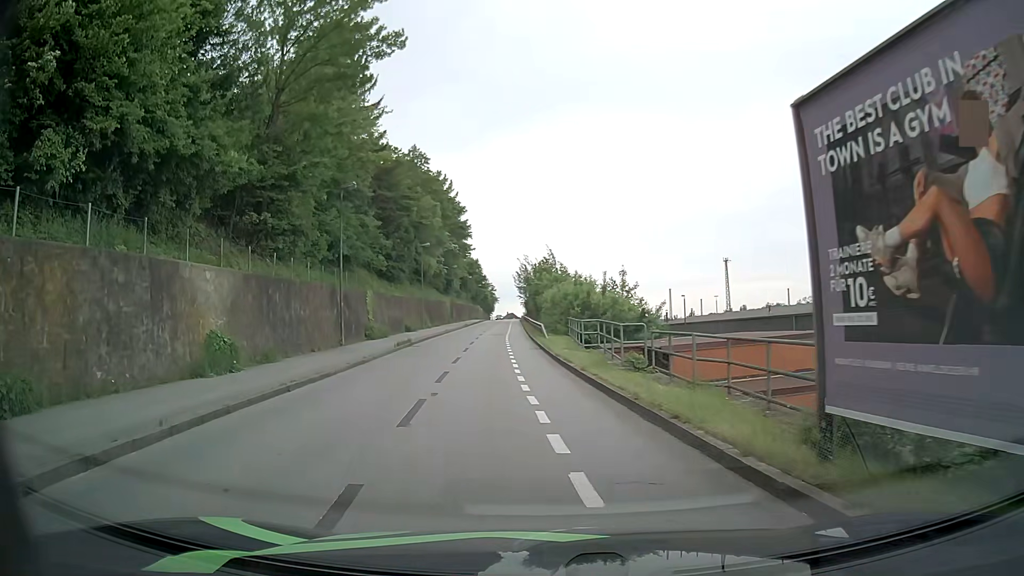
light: Day
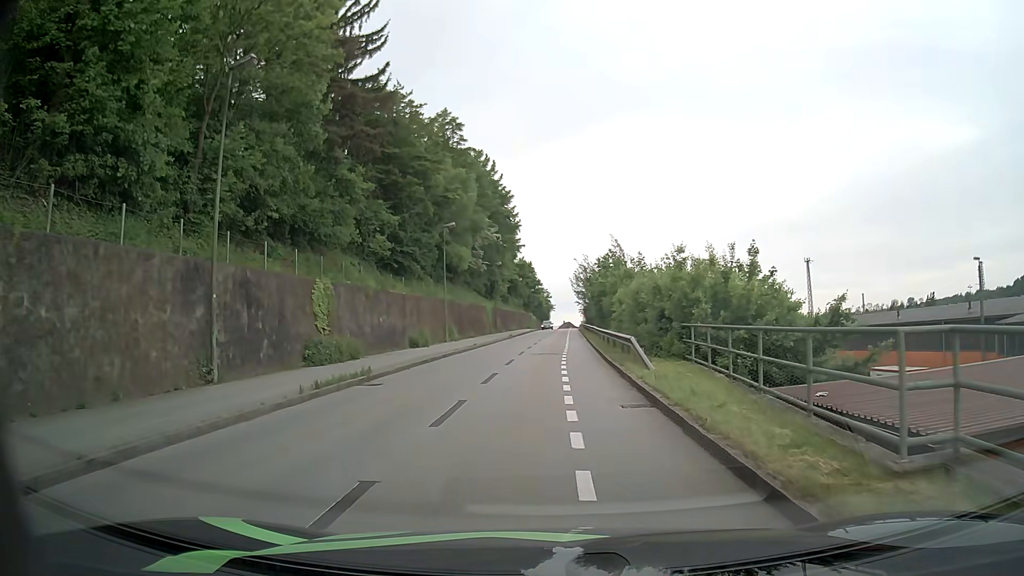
(-0.8, +18.0) m; -4°
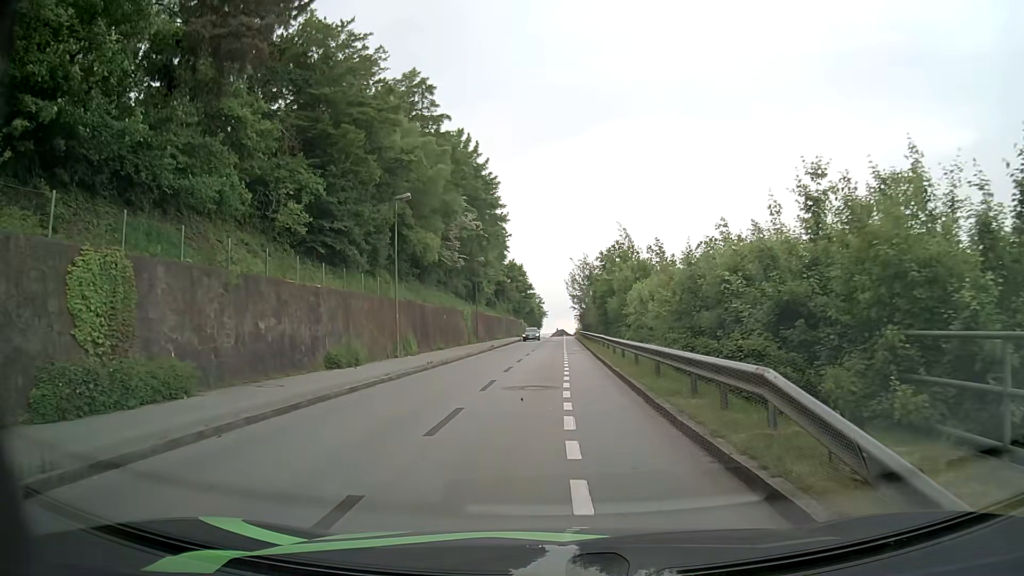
(0.0, +12.5) m; 0°
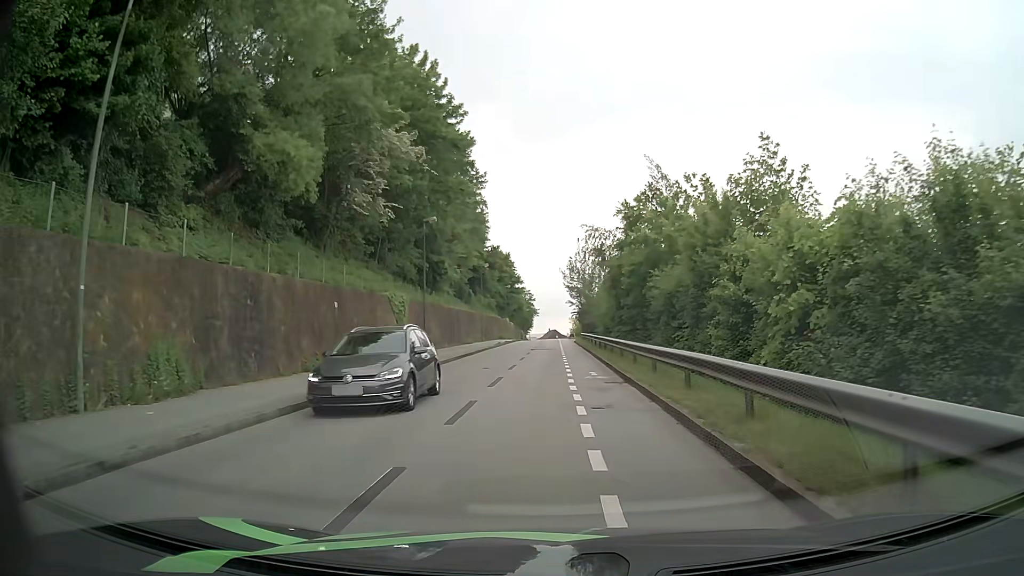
(+0.5, +23.0) m; +1°
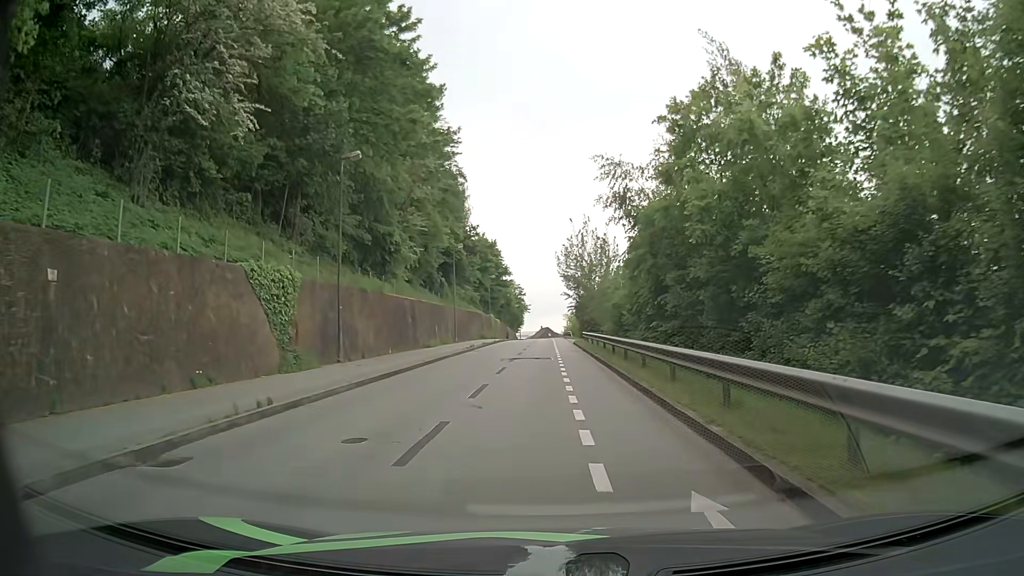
(+0.2, +15.2) m; +1°
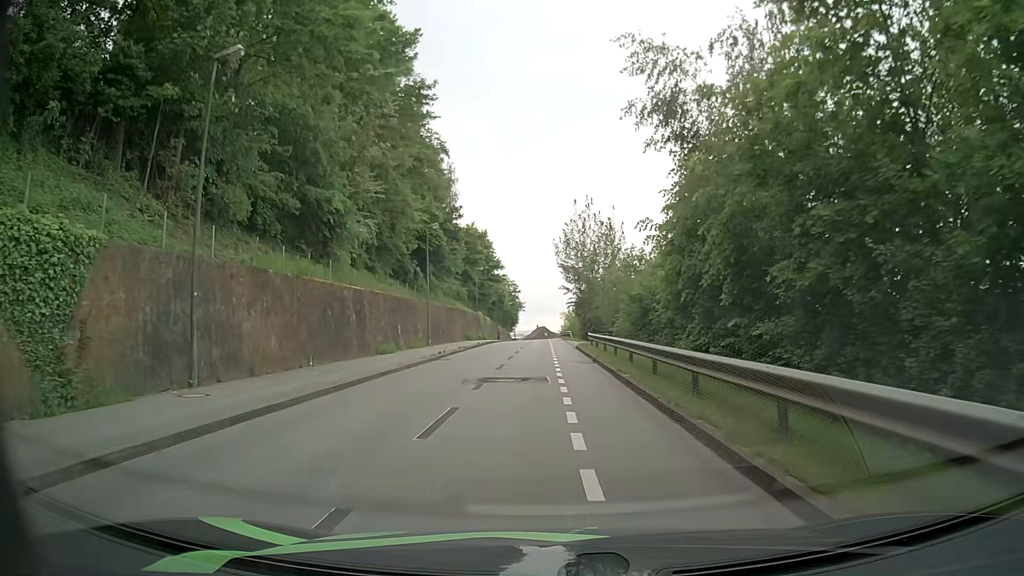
(+0.1, +10.6) m; +1°
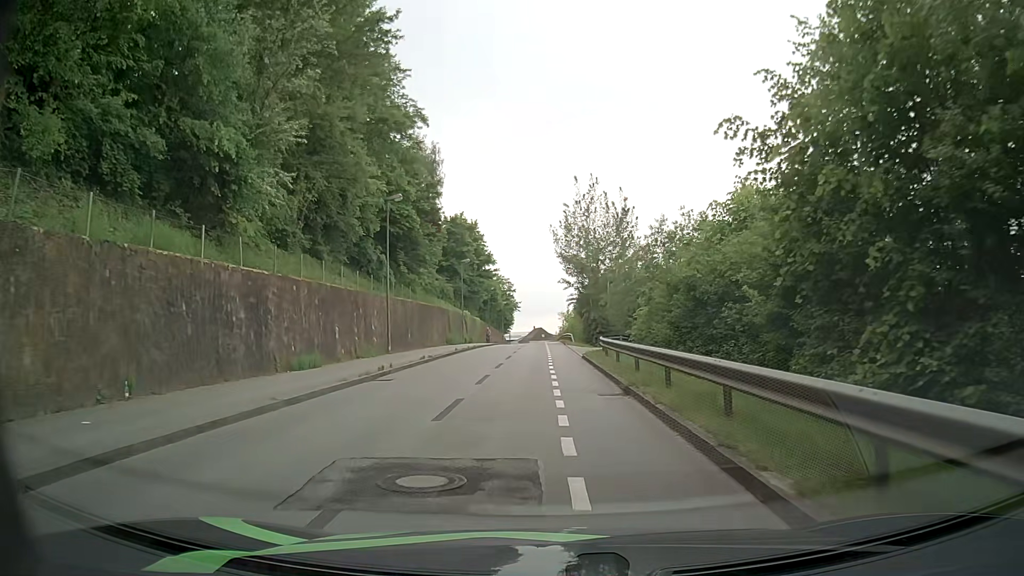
(0.0, +10.4) m; 0°
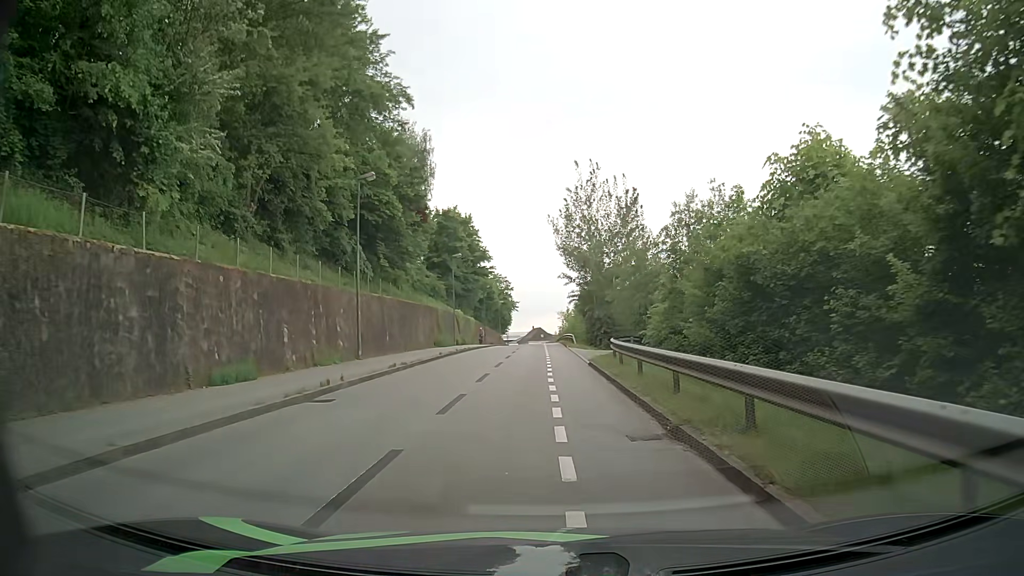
(0.0, +5.2) m; +1°
(0, +10) (0, +20) (-1, +30) (-1, +40) (-1, +50) (-1, +60) (-2, +70) (-2, +80) (-2, +90) (-3, +100) m
